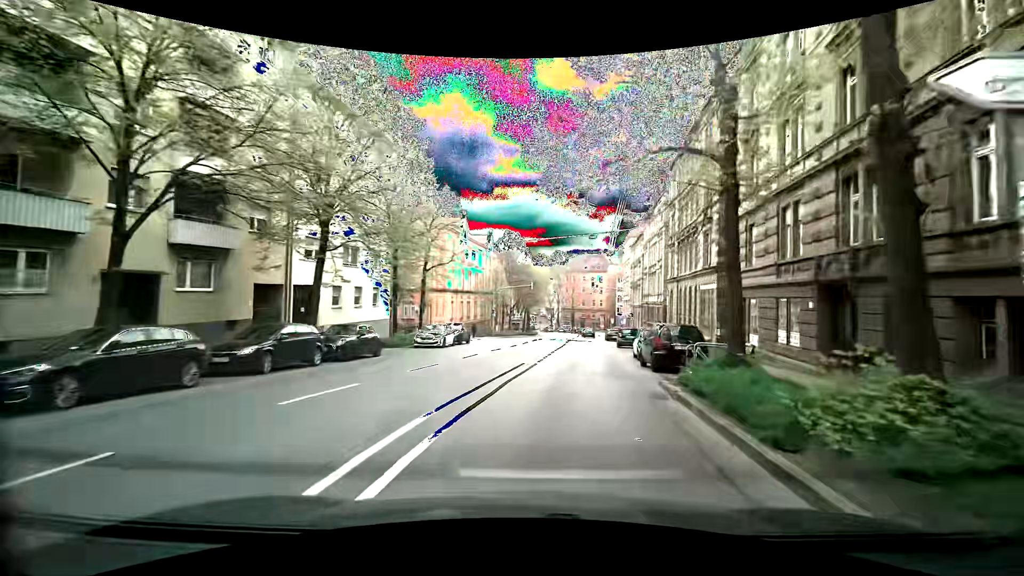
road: secondary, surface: asphalt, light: Day
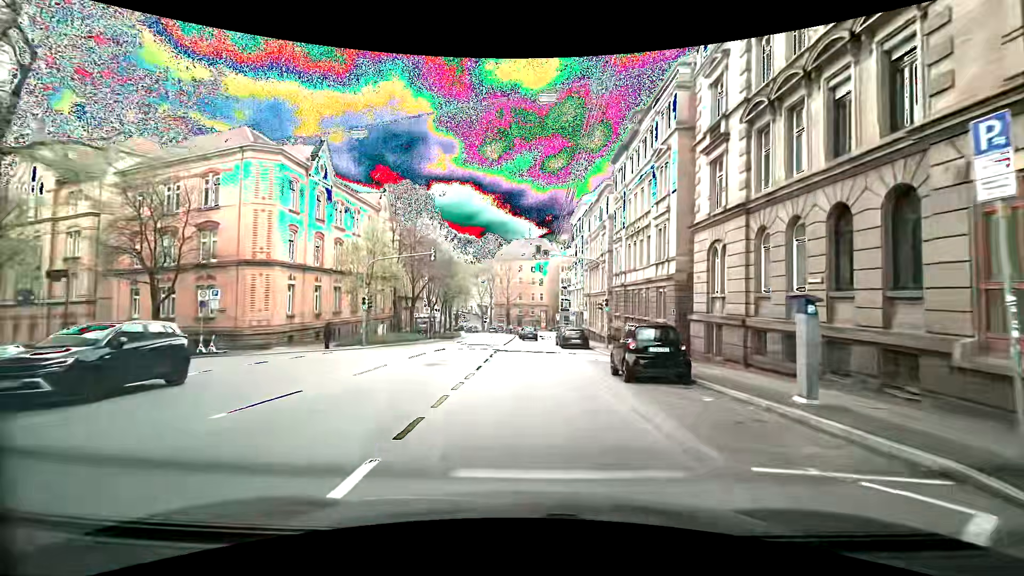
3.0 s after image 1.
(+2.6, +24.8) m; +7°
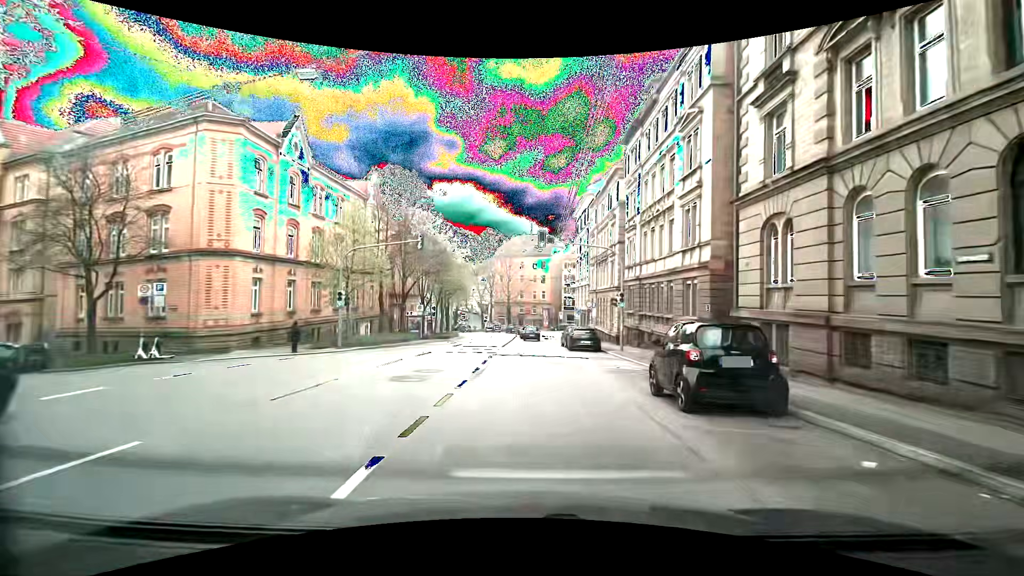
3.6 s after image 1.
(0.0, +4.5) m; 0°
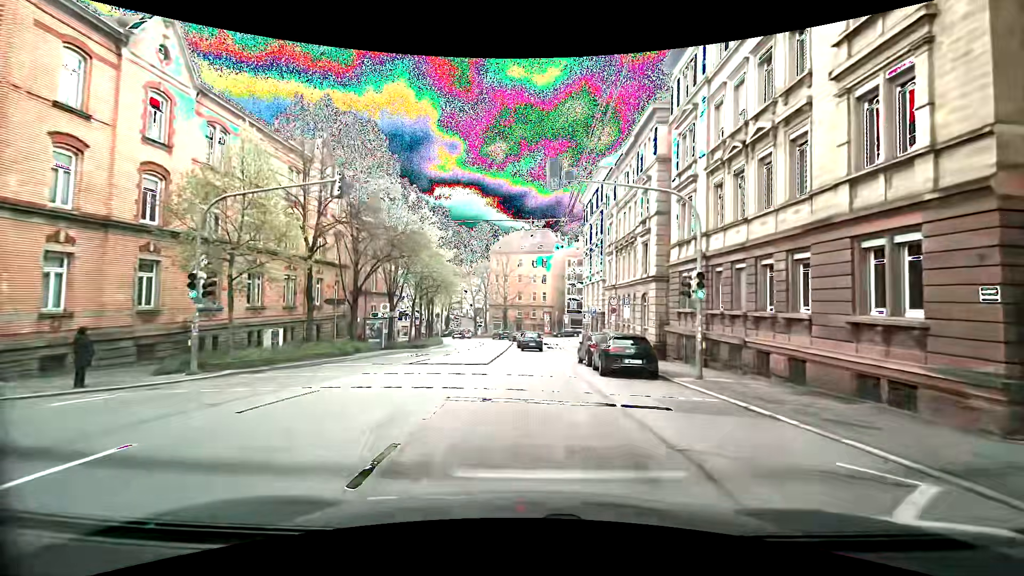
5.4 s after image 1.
(+0.1, +12.4) m; +1°
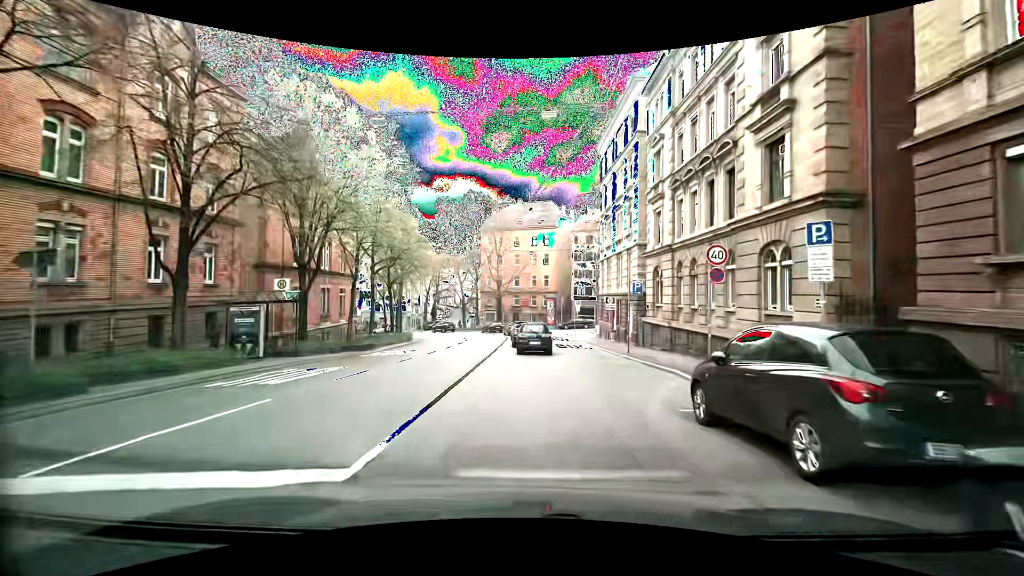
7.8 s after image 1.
(-0.1, +16.5) m; 0°
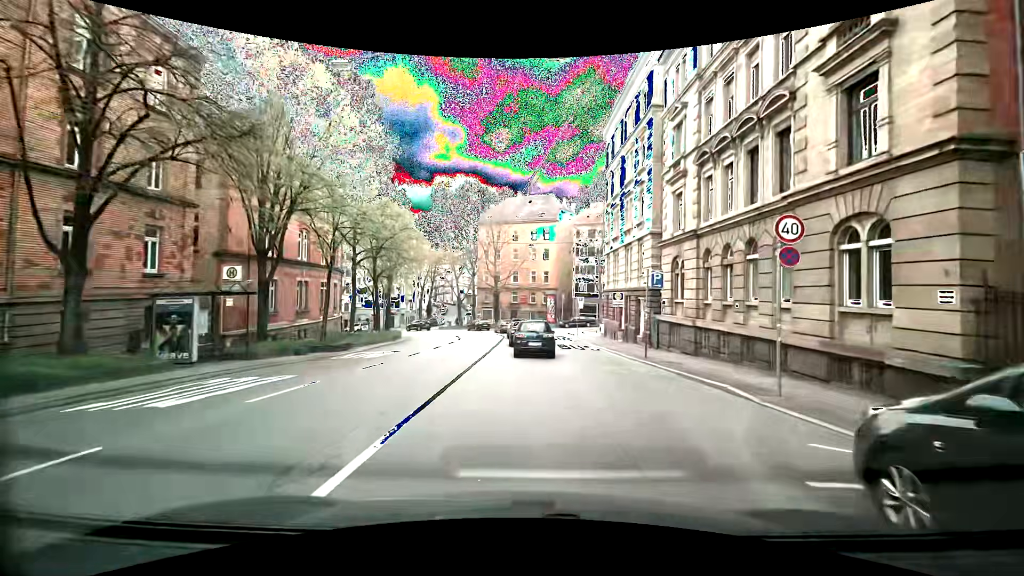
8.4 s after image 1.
(0.0, +3.7) m; -1°
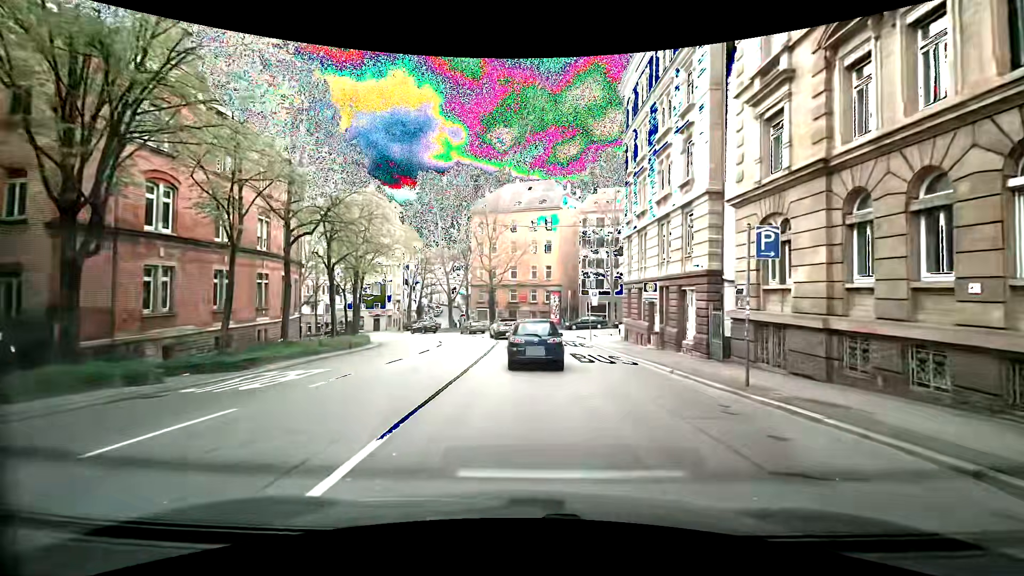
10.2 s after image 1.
(+0.2, +9.1) m; +1°
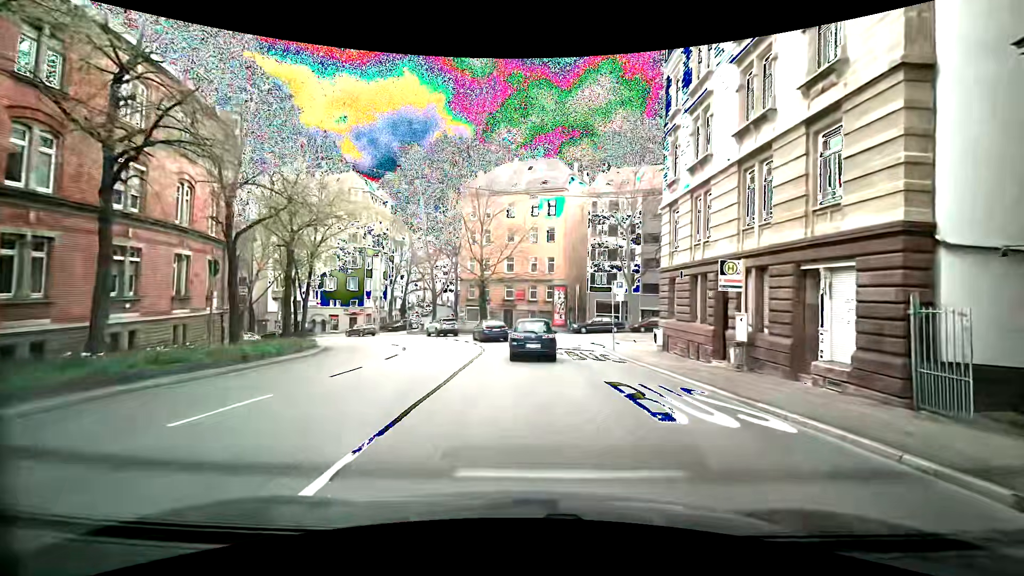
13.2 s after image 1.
(-0.1, +10.5) m; -1°
